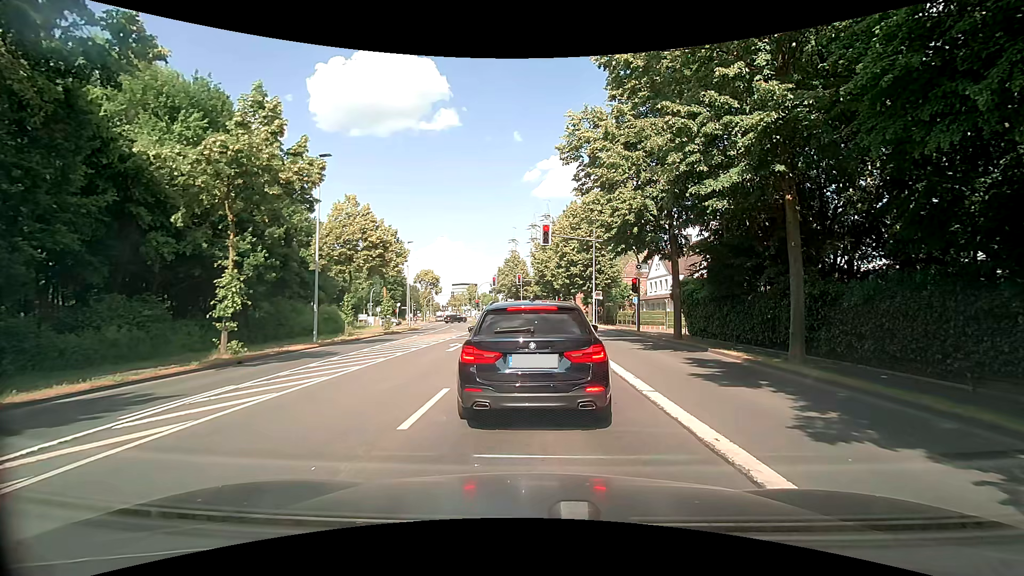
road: secondary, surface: asphalt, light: Day
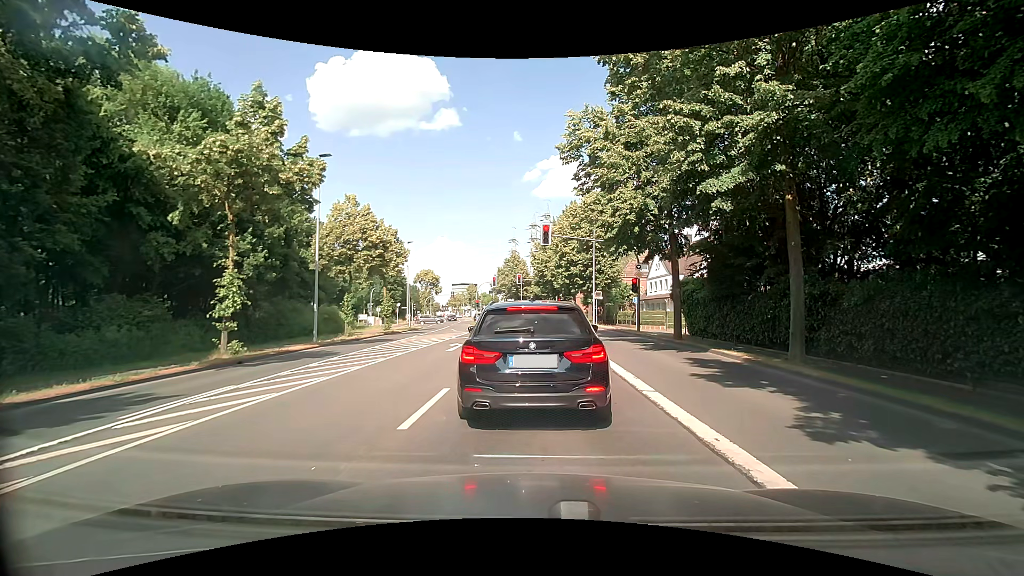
(0.0, 0.0) m; 0°
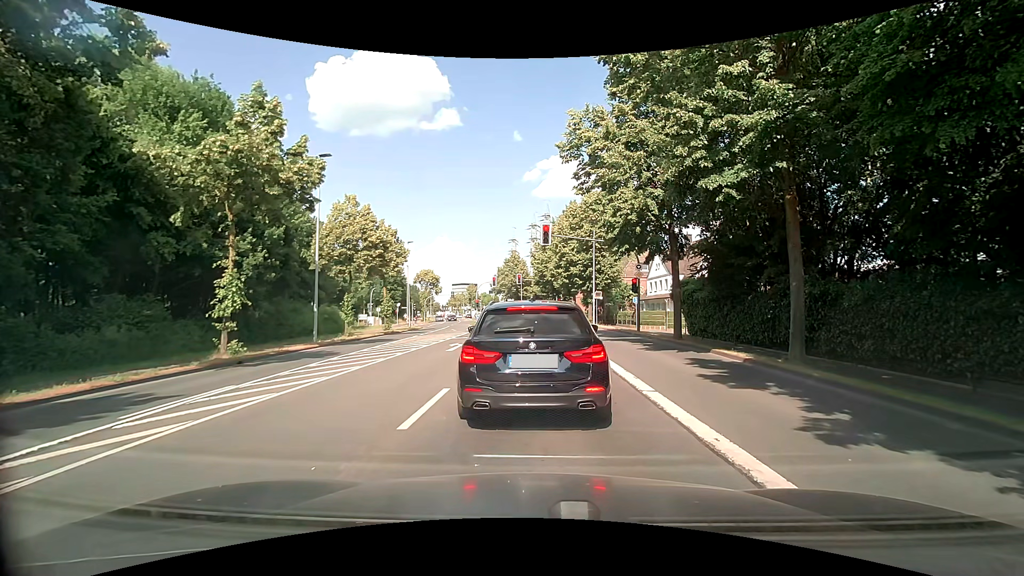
(0.0, 0.0) m; 0°
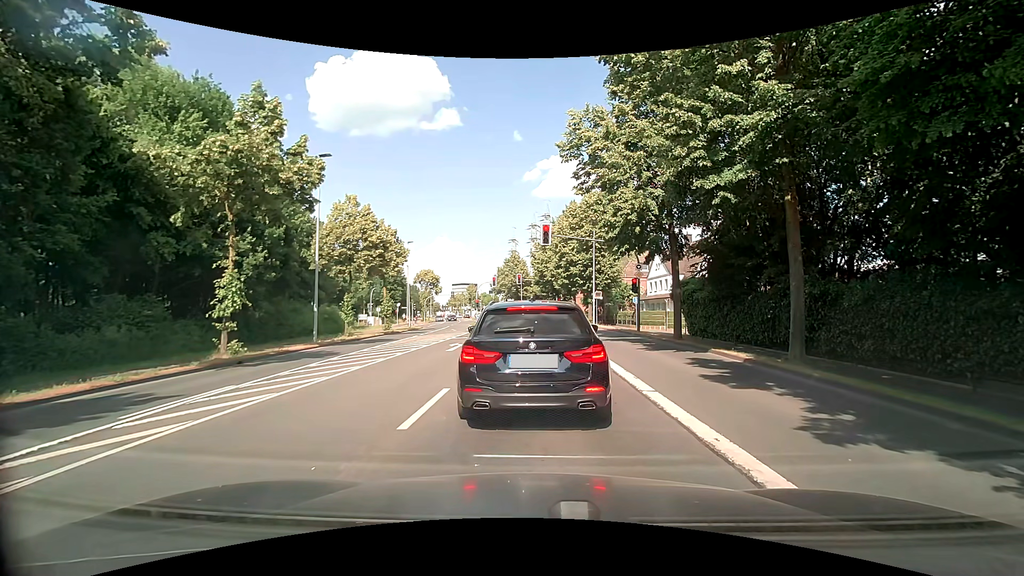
(0.0, 0.0) m; 0°
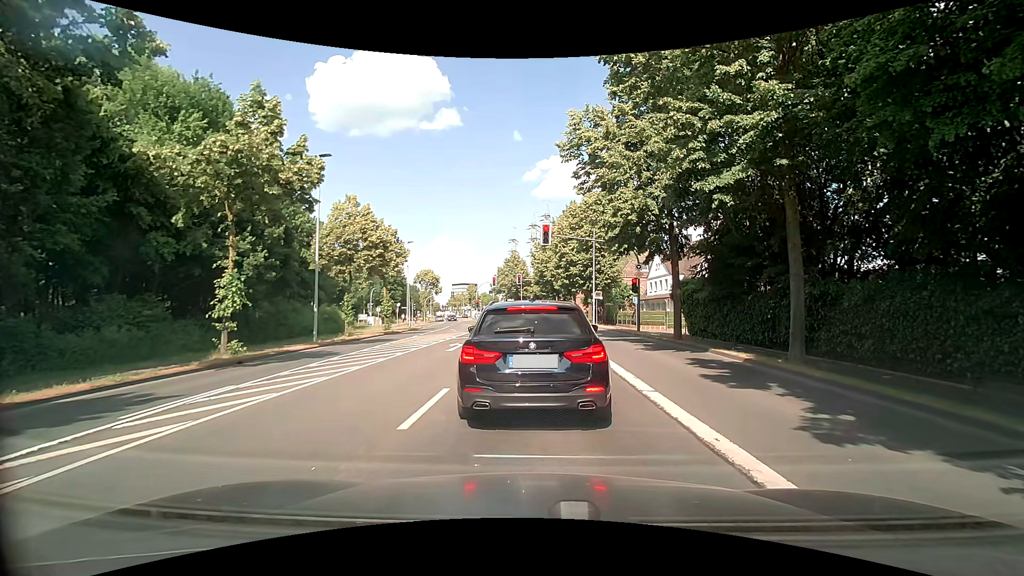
(0.0, 0.0) m; 0°
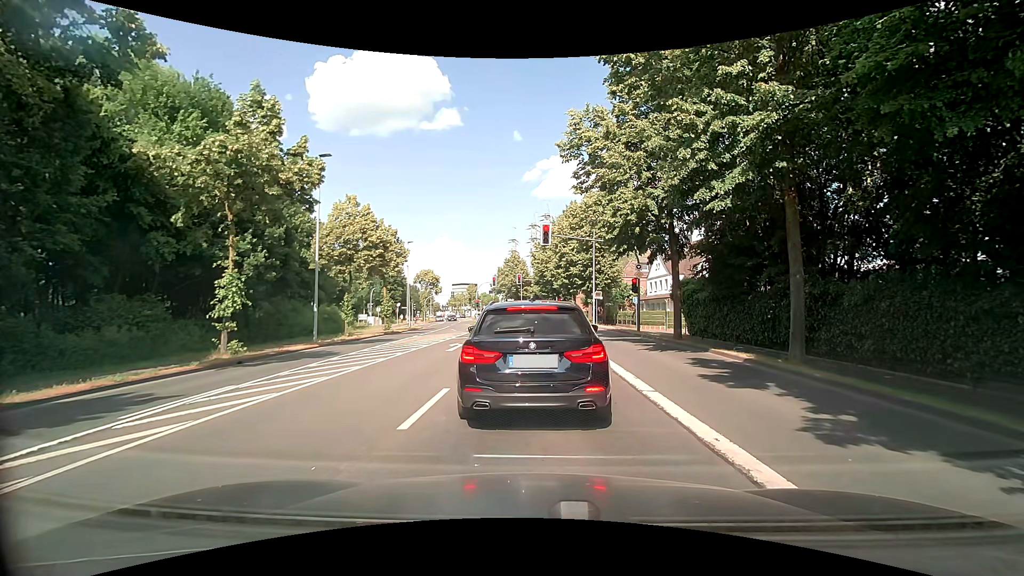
(0.0, 0.0) m; 0°
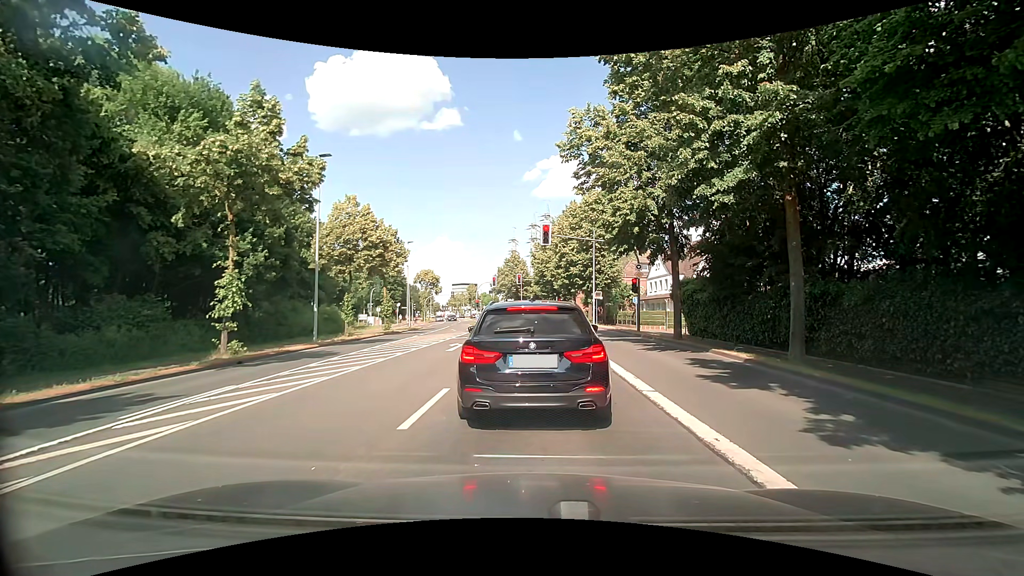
(0.0, 0.0) m; 0°
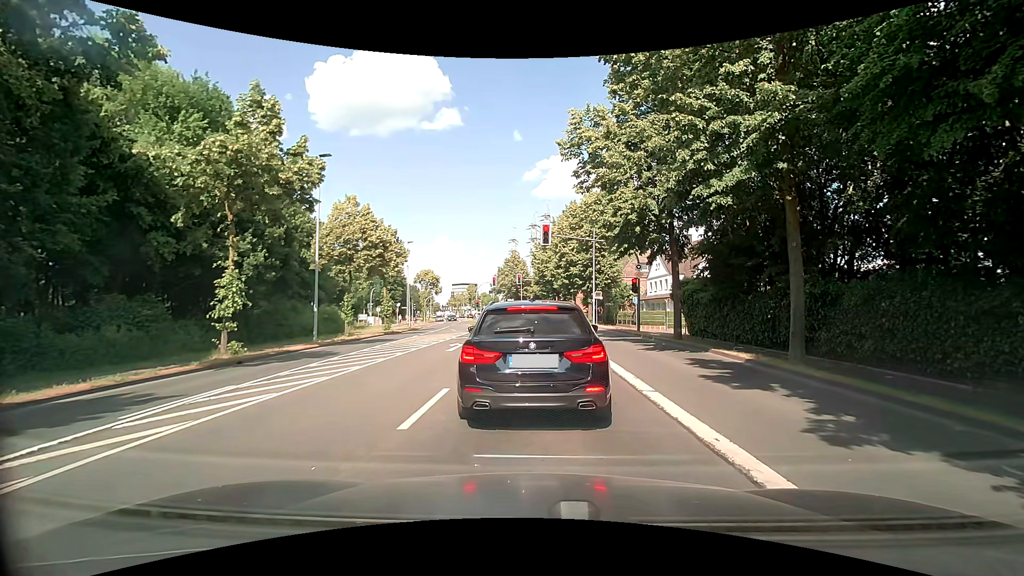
(0.0, 0.0) m; 0°
